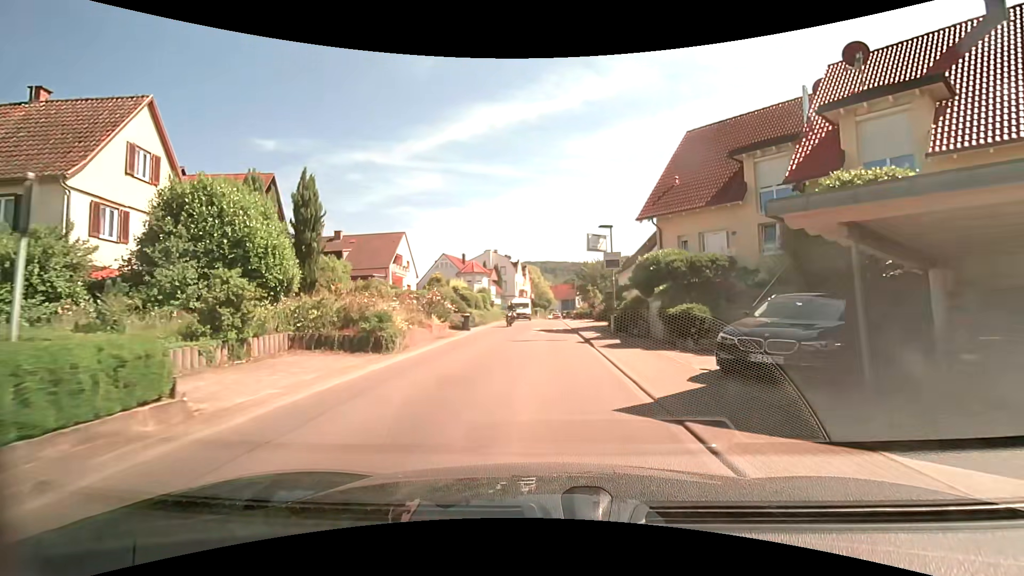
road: unclassified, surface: asphalt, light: Day
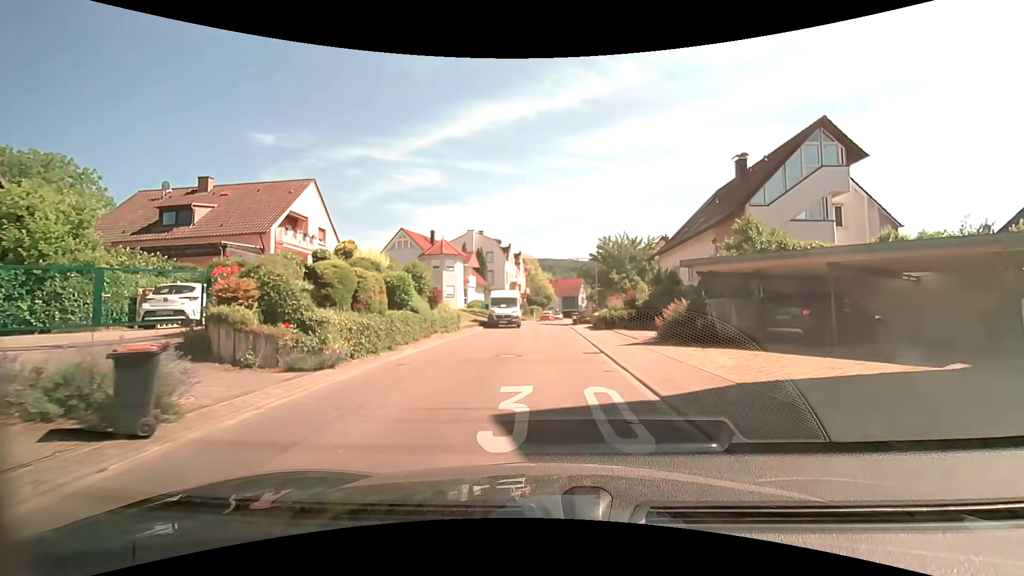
(-0.1, +22.2) m; 0°
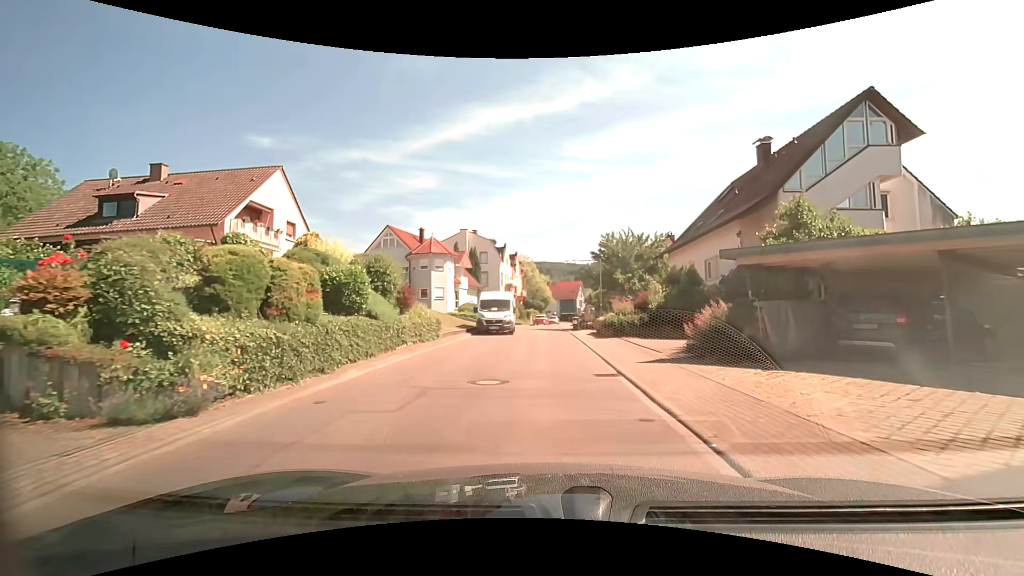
(0.0, +4.0) m; -1°
(0, +10) (0, +20) (+1, +30) (+1, +40) (+1, +50) (+2, +60) (+3, +70) (+4, +80) (+5, +90) (+6, +100) m
